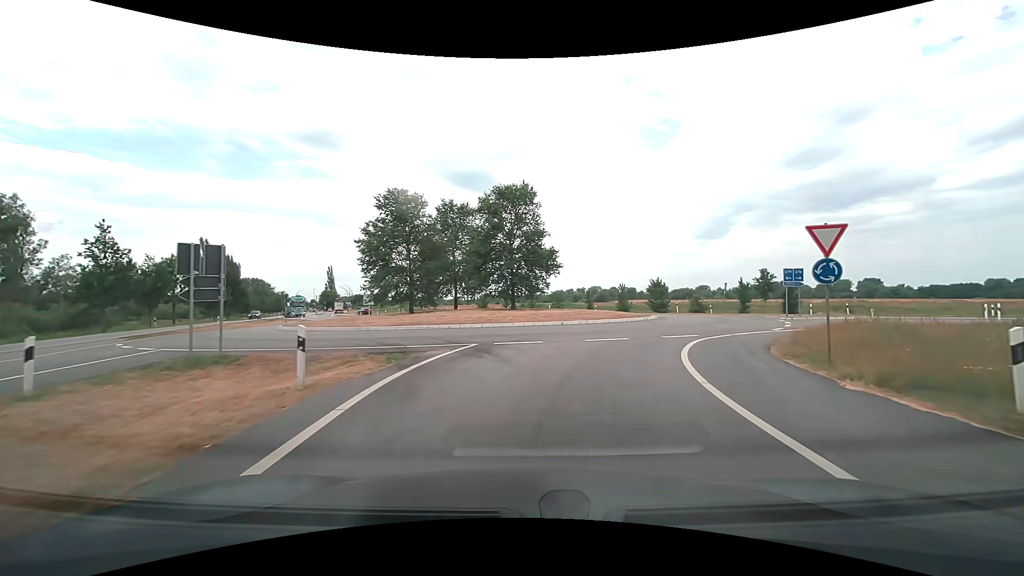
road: motorway_link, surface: asphalt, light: Day
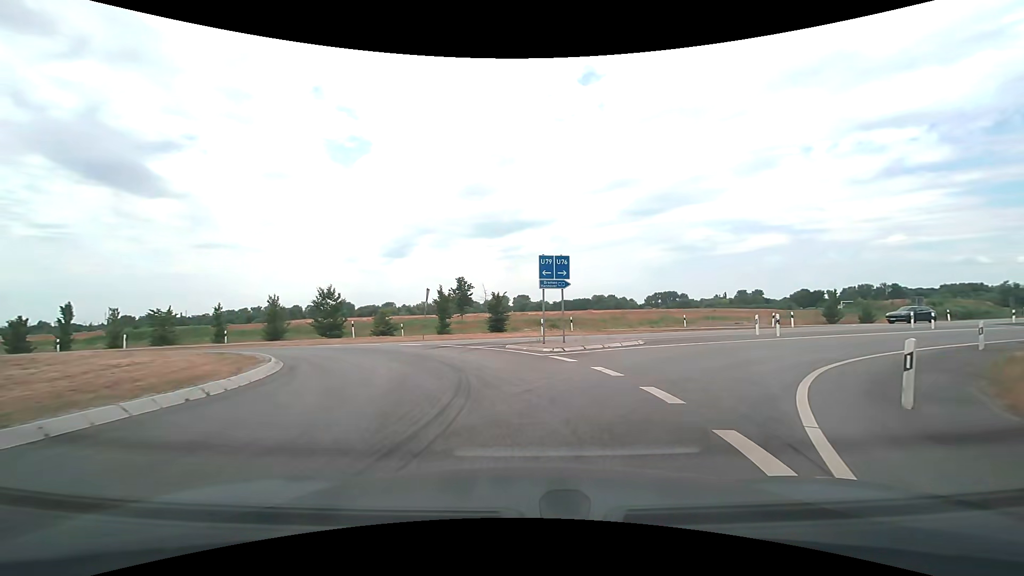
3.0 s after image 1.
(+5.7, +20.4) m; +36°
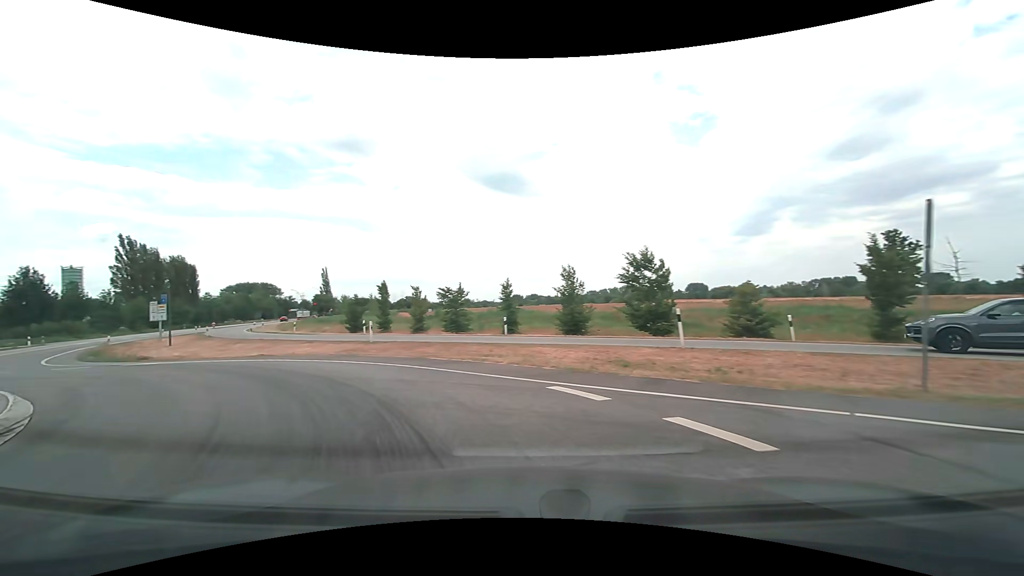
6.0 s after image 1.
(-4.3, +20.0) m; -37°
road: secondary
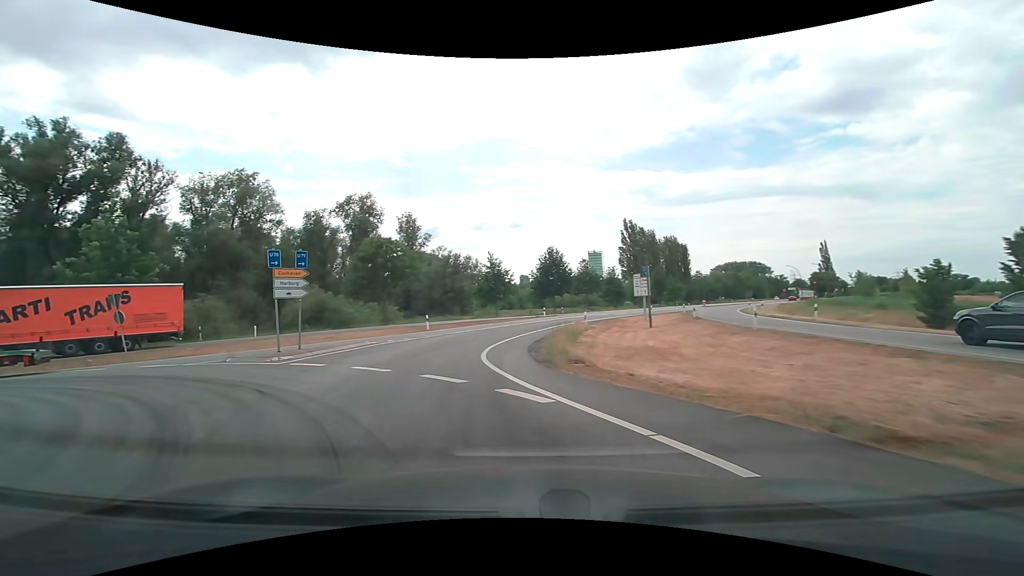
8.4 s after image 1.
(-7.0, +14.5) m; -52°
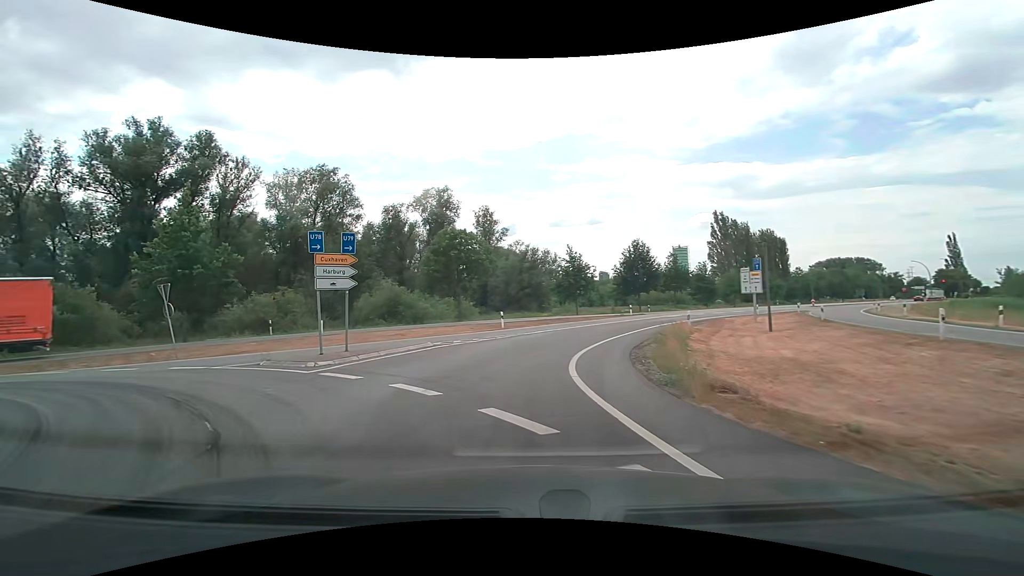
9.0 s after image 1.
(-0.4, +4.2) m; -10°
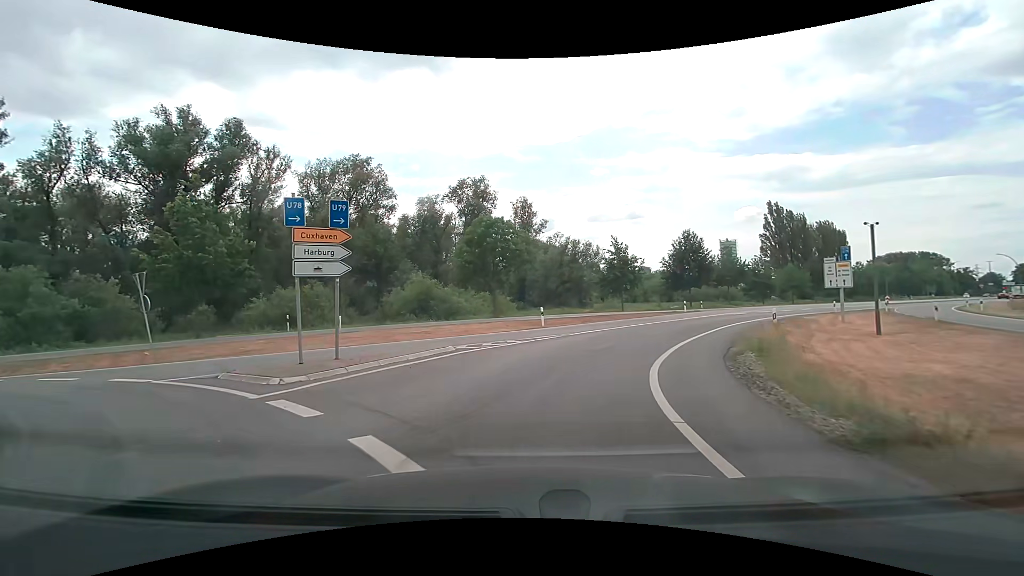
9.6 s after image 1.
(-0.2, +4.3) m; -5°
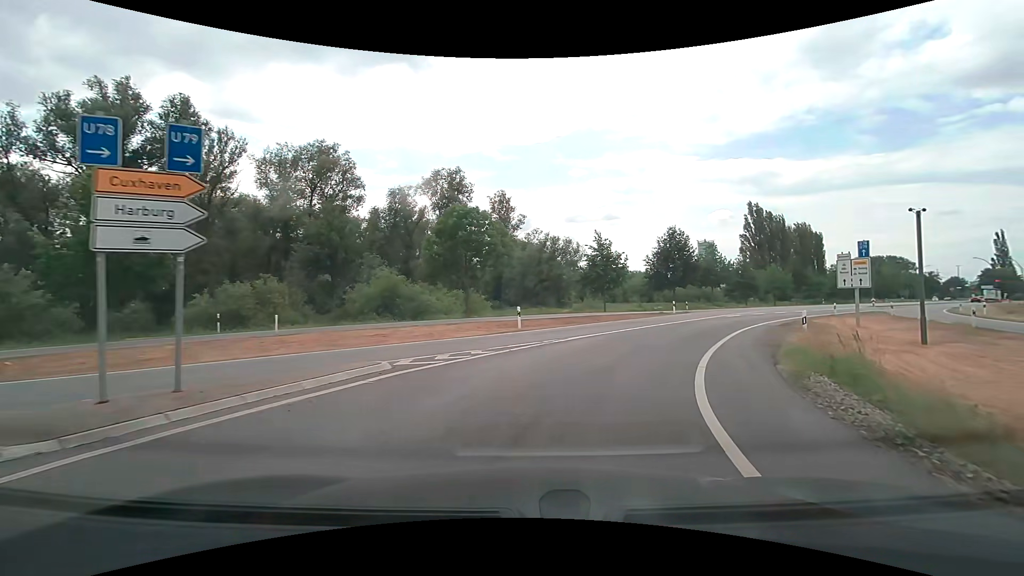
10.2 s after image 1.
(0.0, +4.5) m; +1°
